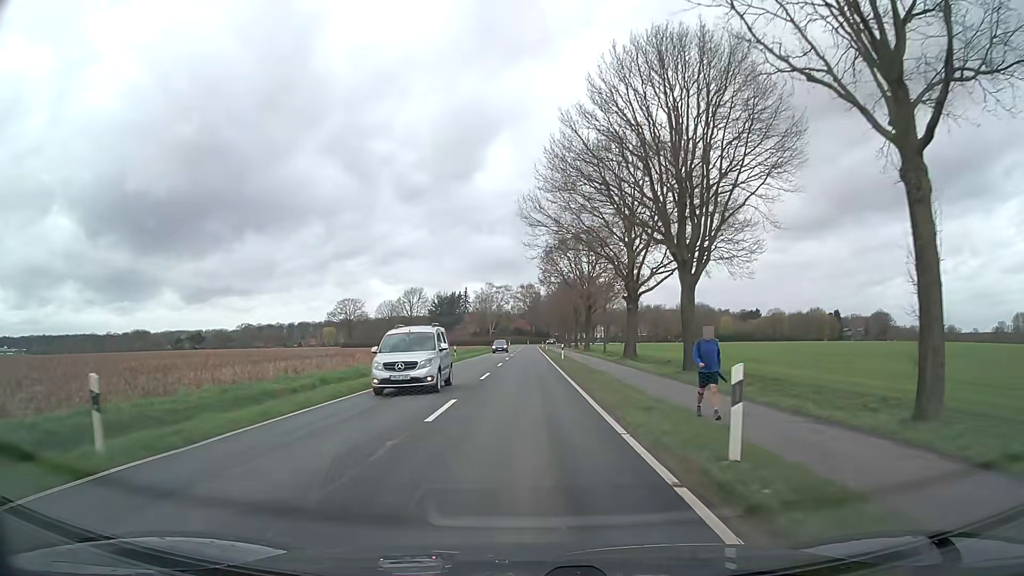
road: secondary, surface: asphalt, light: Day
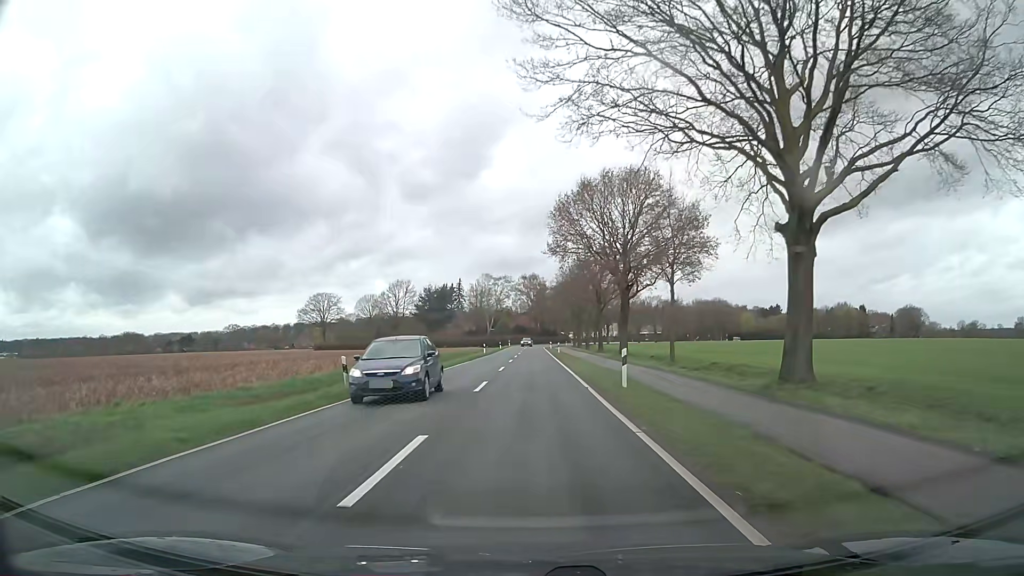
(-0.1, +30.3) m; 0°
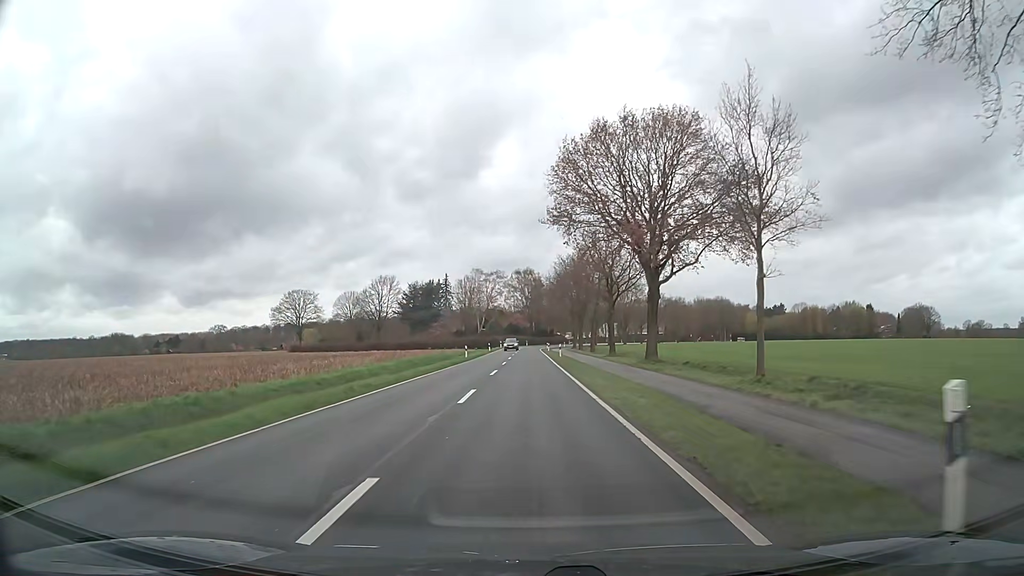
(-0.1, +15.2) m; 0°
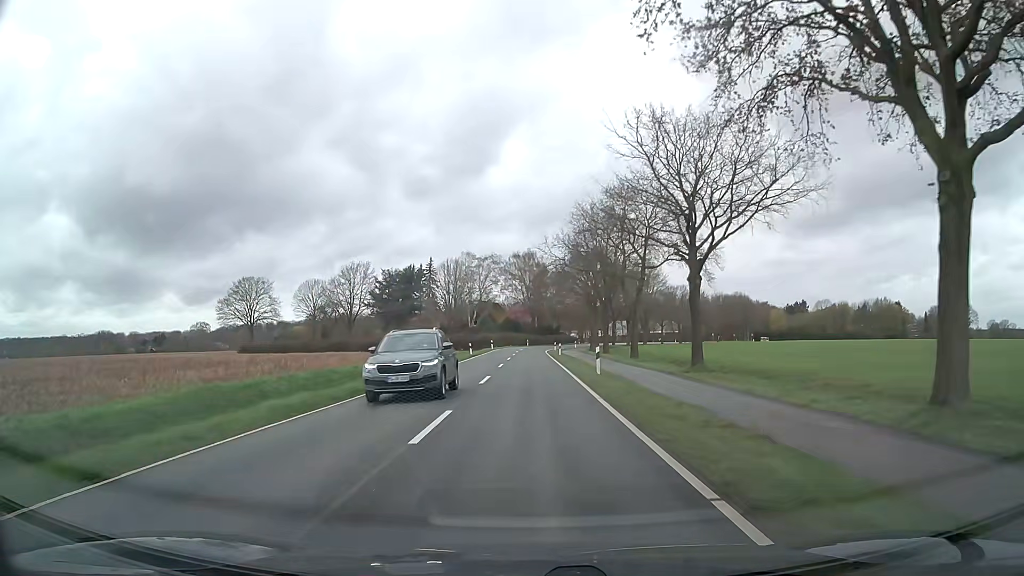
(+0.1, +30.5) m; 0°
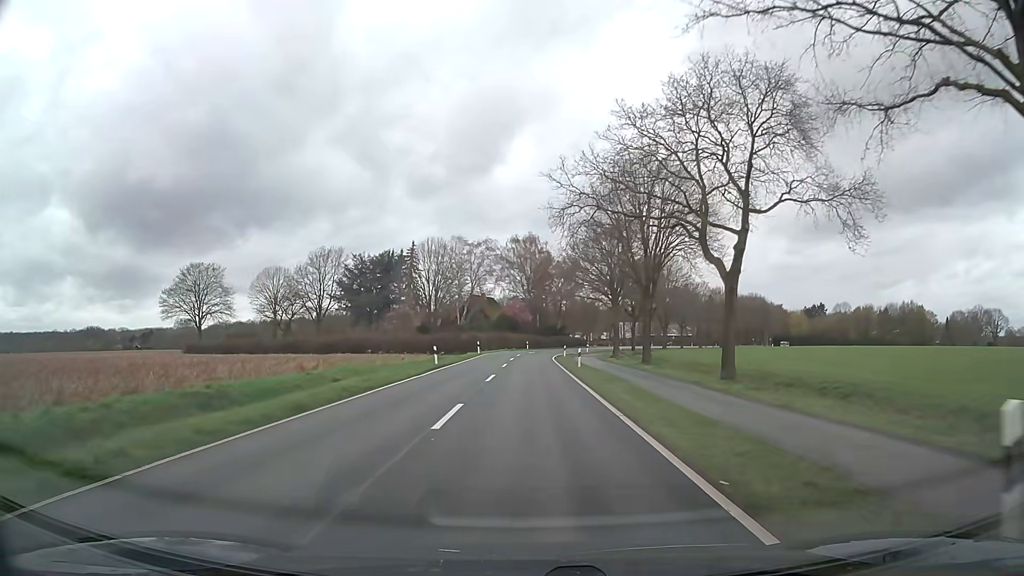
(-0.1, +22.9) m; 0°
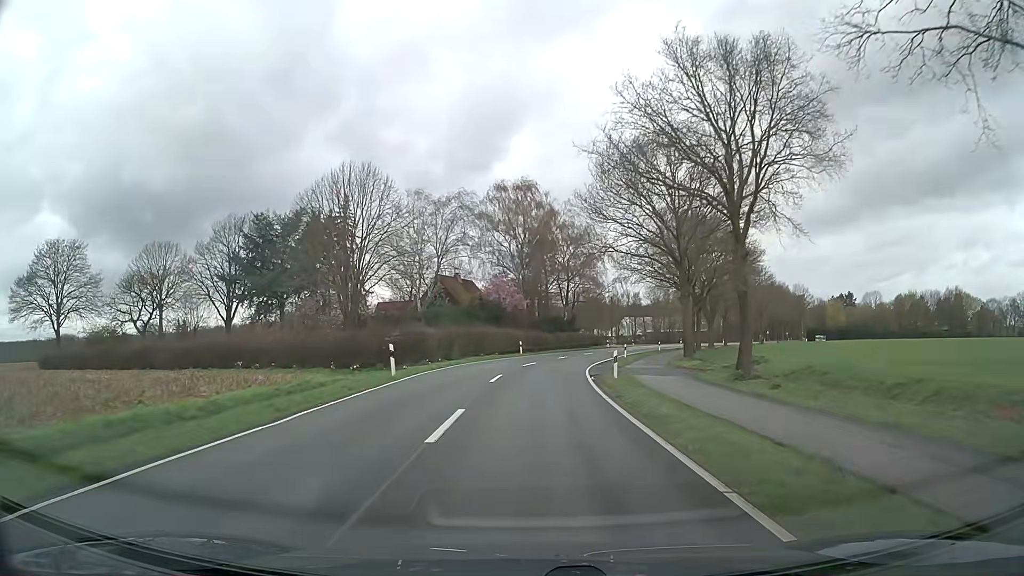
(-0.1, +38.3) m; +1°
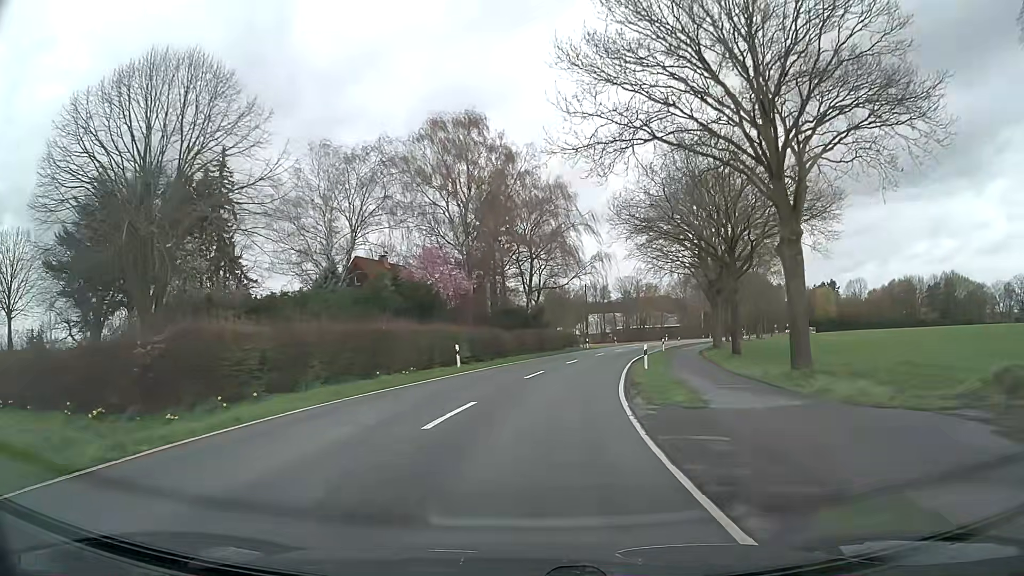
(+0.5, +23.0) m; +3°
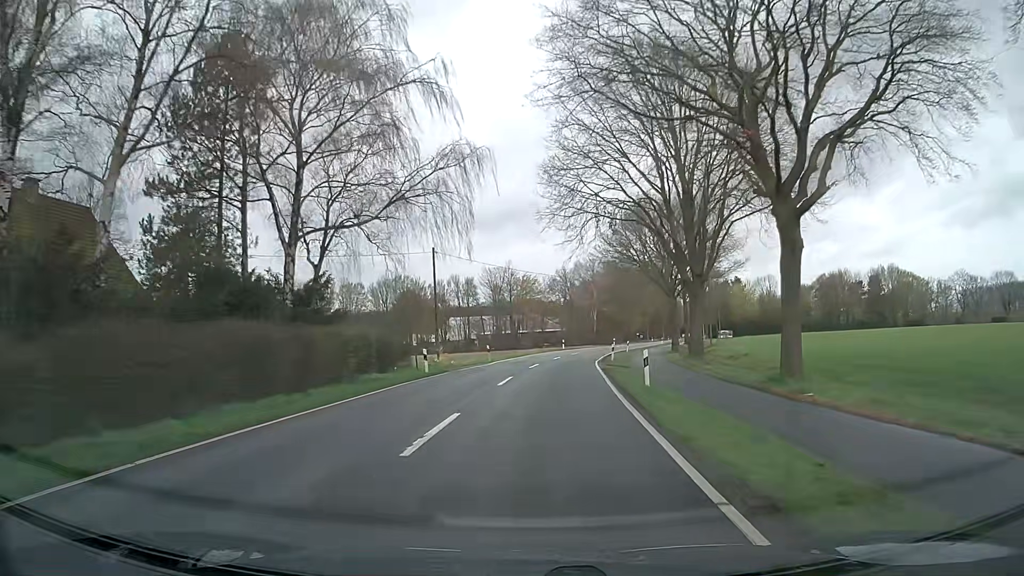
(+4.0, +38.2) m; +11°
(0, +10) (+1, +20) (+2, +30) (+3, +40) (+4, +50) (+6, +60) (+8, +69) (+11, +79) (+13, +89) (+16, +98) m
